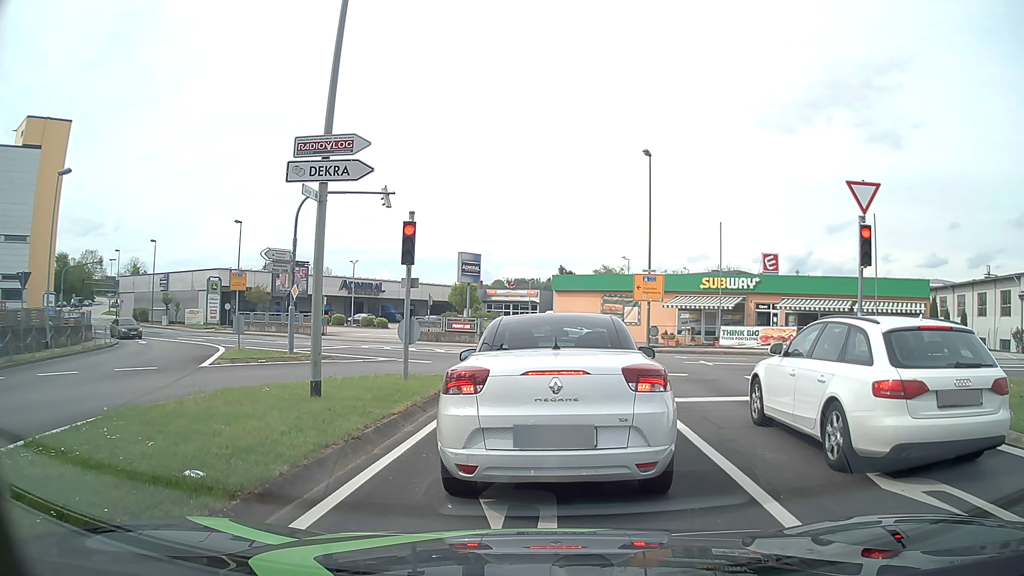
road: tertiary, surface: asphalt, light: Day
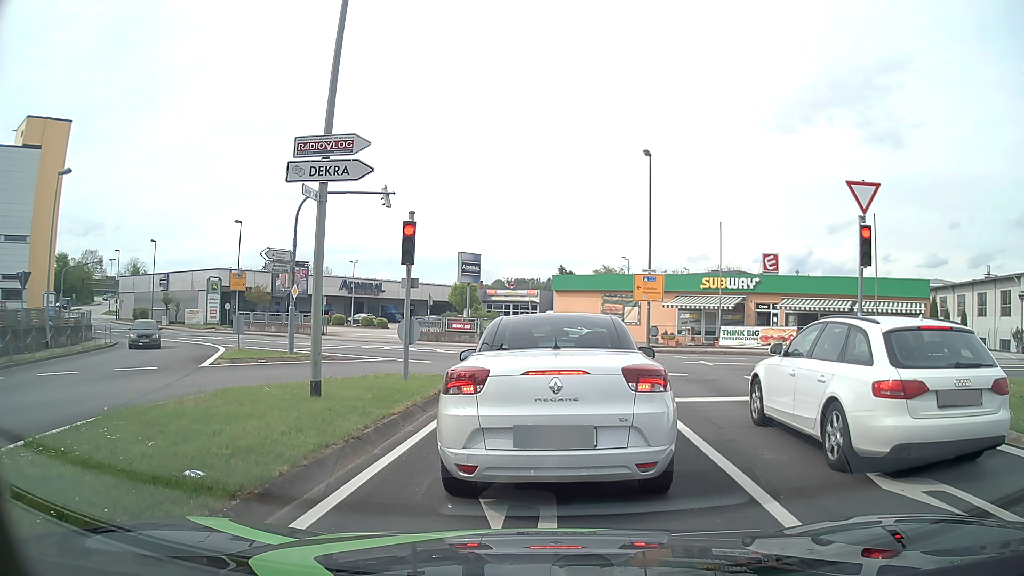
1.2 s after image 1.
(0.0, 0.0) m; 0°
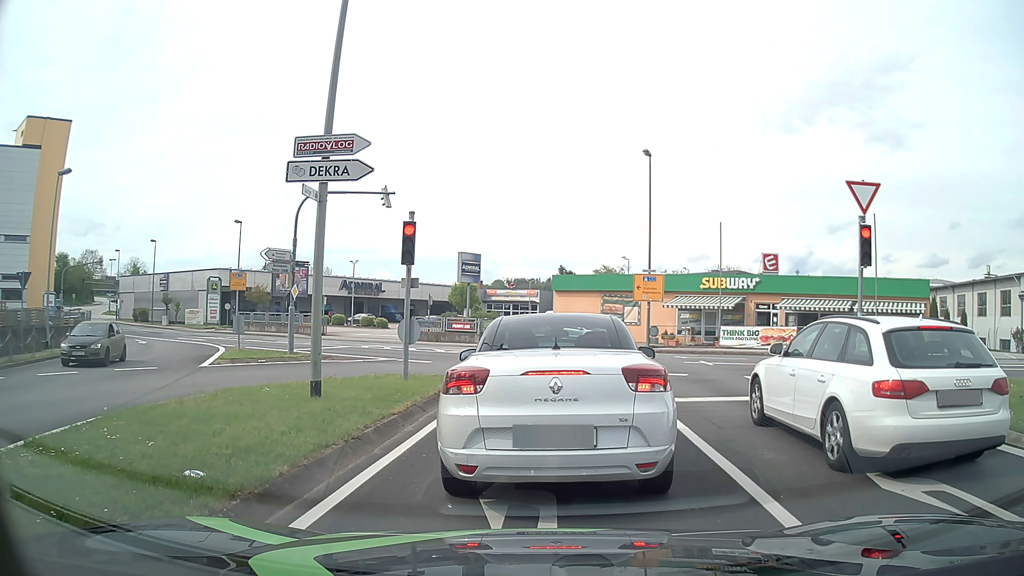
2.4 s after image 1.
(0.0, 0.0) m; 0°
